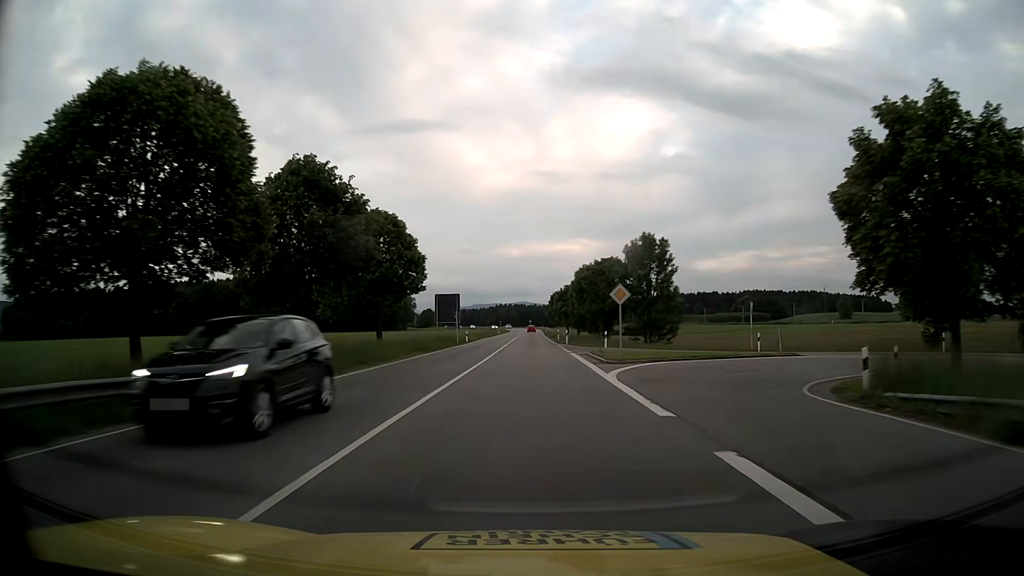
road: primary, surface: asphalt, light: Day
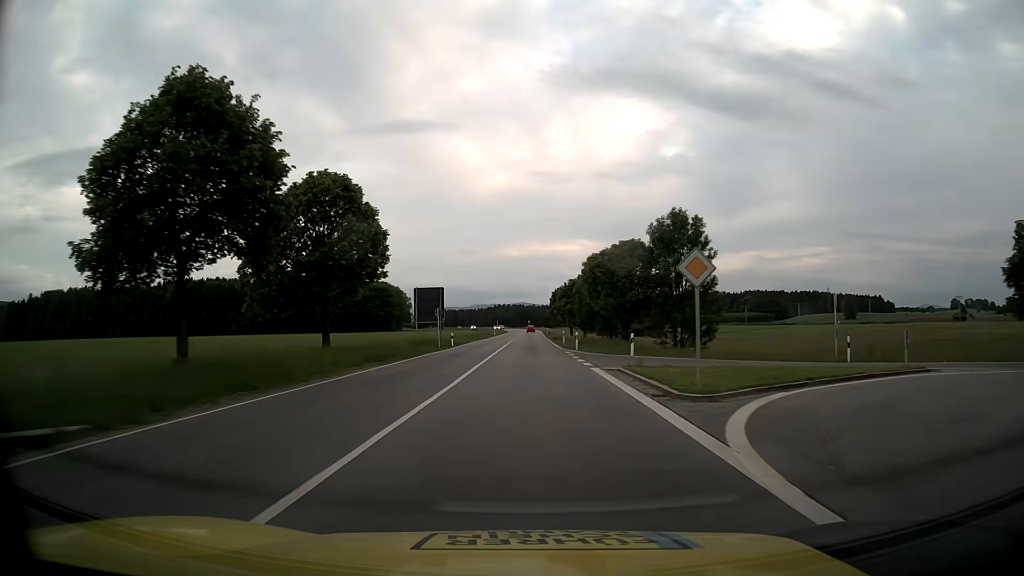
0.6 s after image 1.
(0.0, +11.9) m; 0°
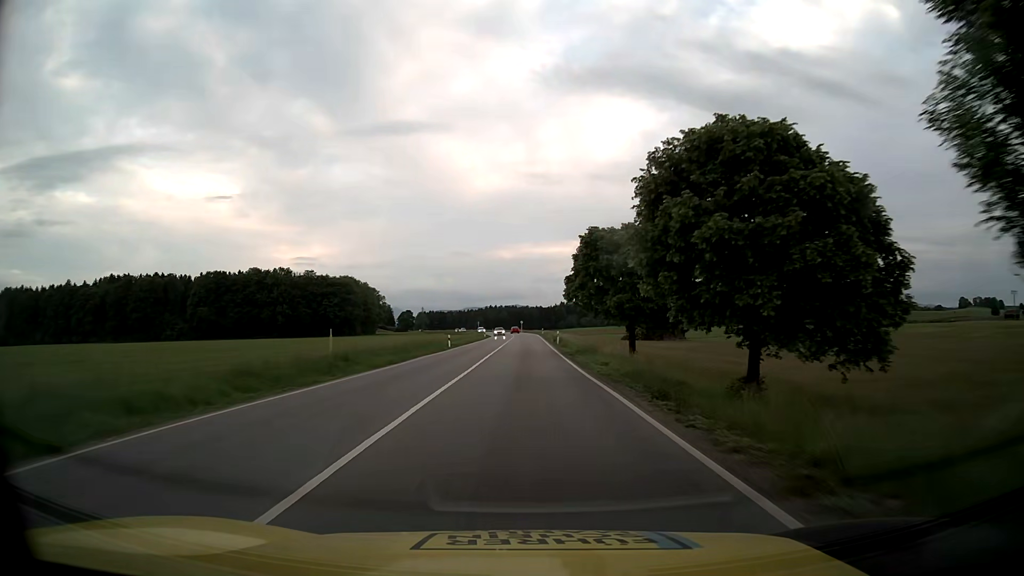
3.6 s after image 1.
(+0.3, +59.2) m; +1°
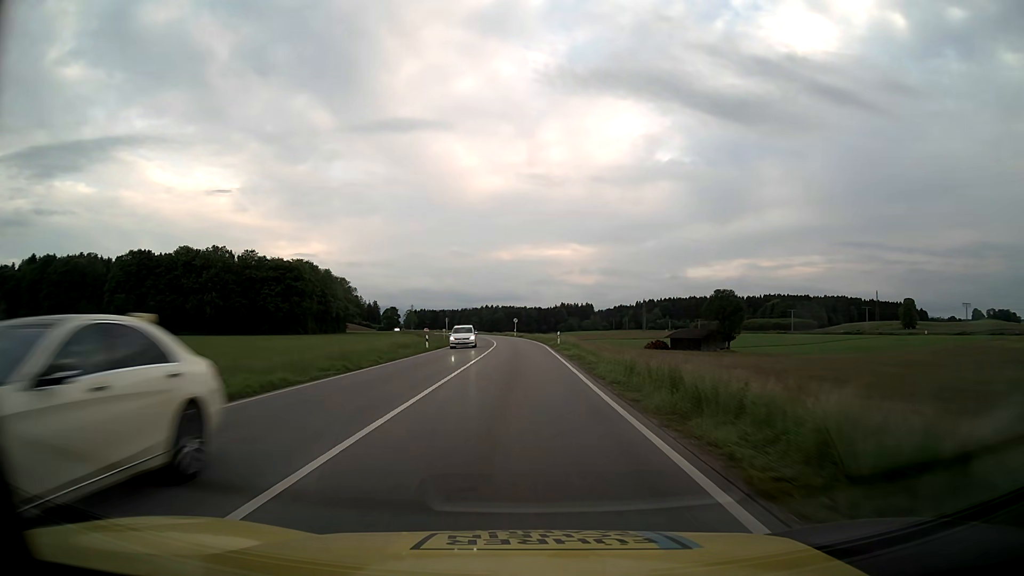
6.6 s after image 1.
(+0.1, +59.1) m; 0°
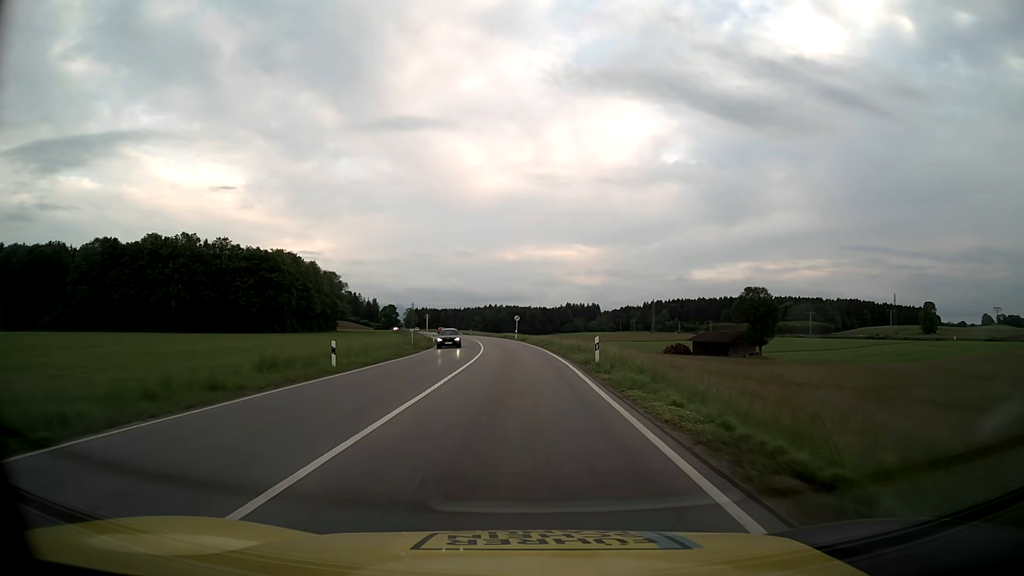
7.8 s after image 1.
(0.0, +23.6) m; 0°
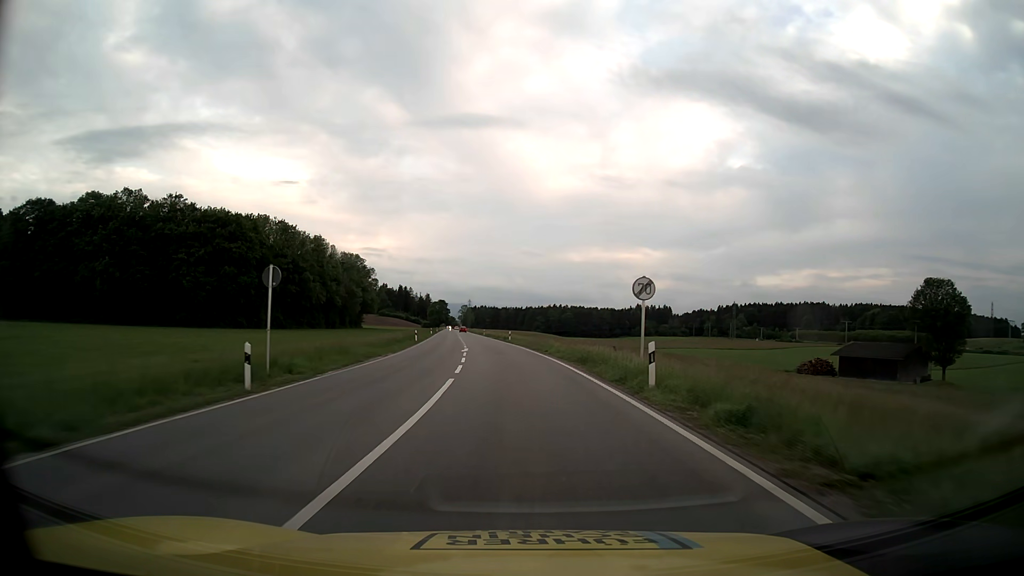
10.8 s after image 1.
(-2.3, +58.8) m; -5°
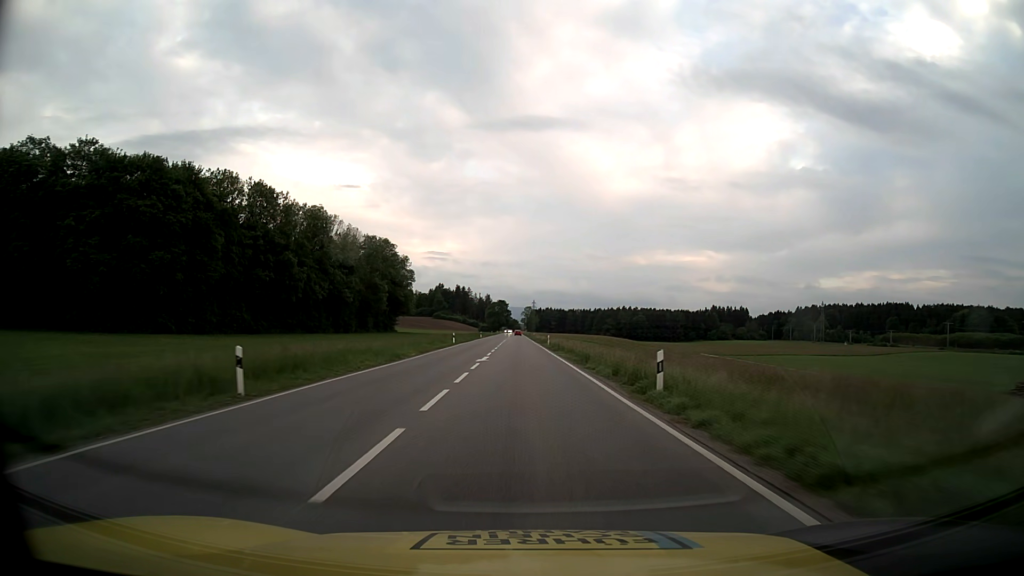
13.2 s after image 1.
(-2.9, +50.8) m; -5°
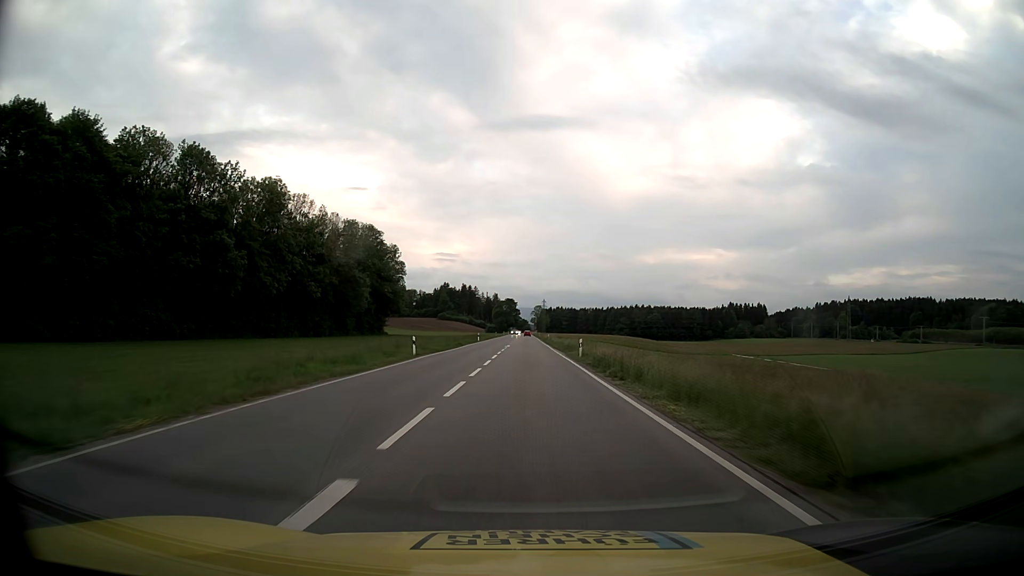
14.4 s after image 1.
(-0.3, +28.0) m; -1°
(0, +10) (0, +20) (0, +30) (0, +40) (0, +50) (0, +60) (0, +70) (0, +80) (0, +90) (0, +100) m
